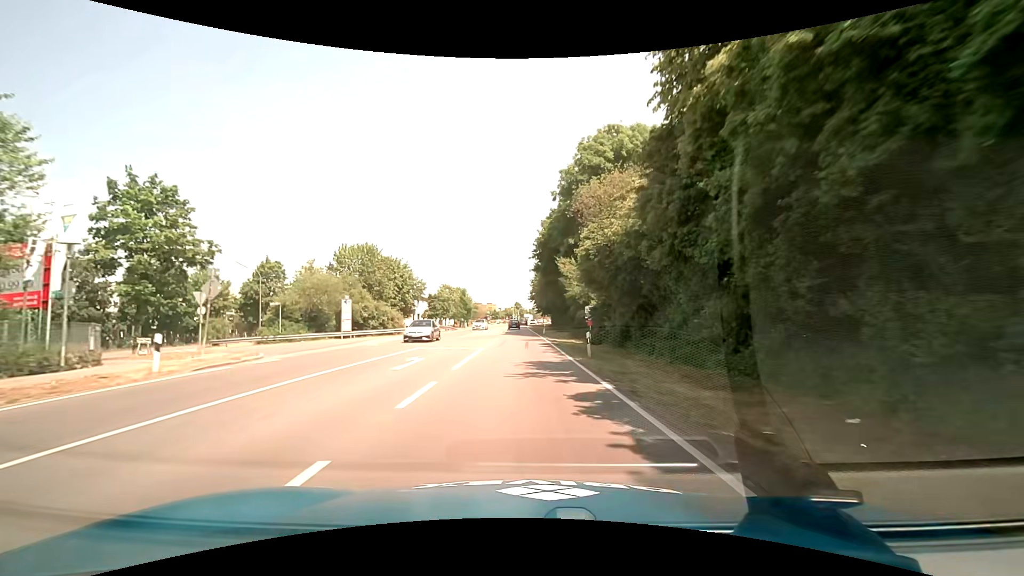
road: primary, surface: asphalt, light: Day
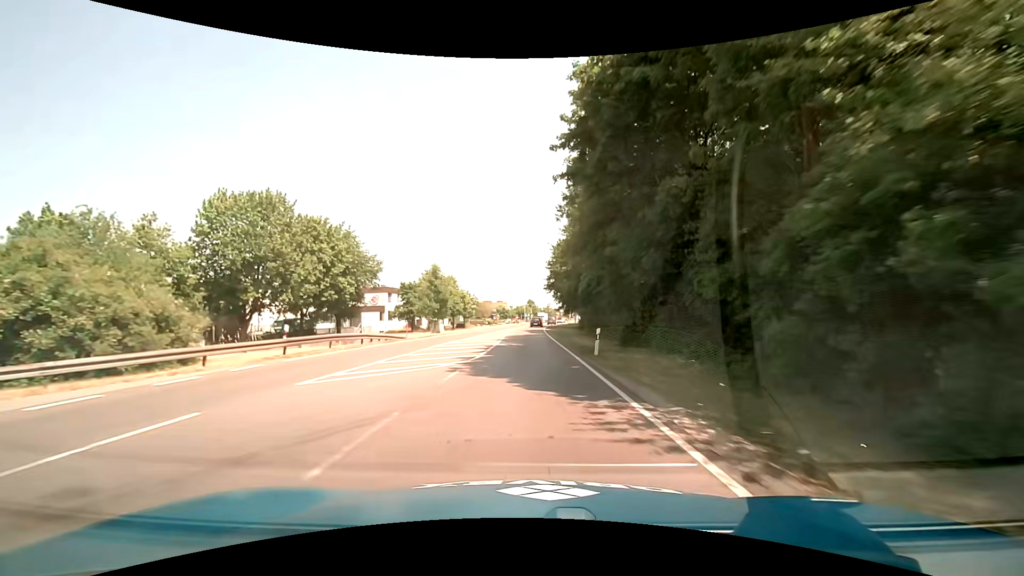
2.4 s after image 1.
(-0.8, +35.5) m; -2°
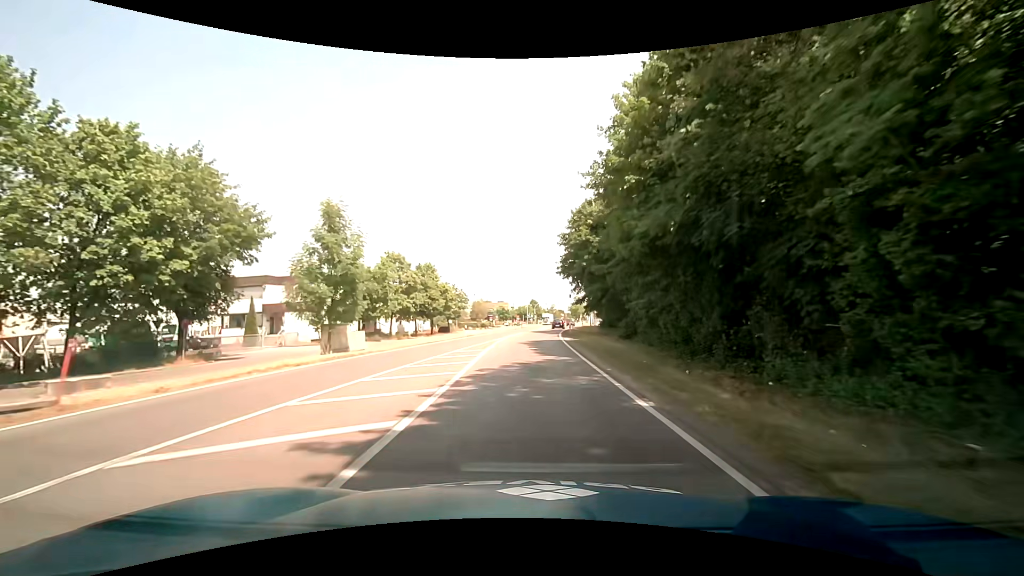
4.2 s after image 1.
(-0.2, +27.1) m; 0°
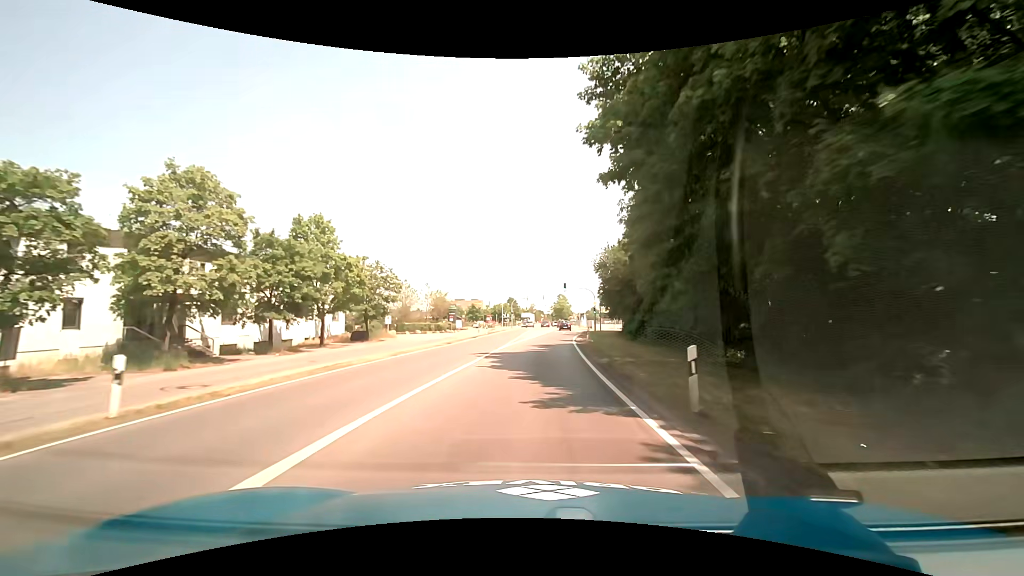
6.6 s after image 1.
(+0.6, +36.2) m; +2°
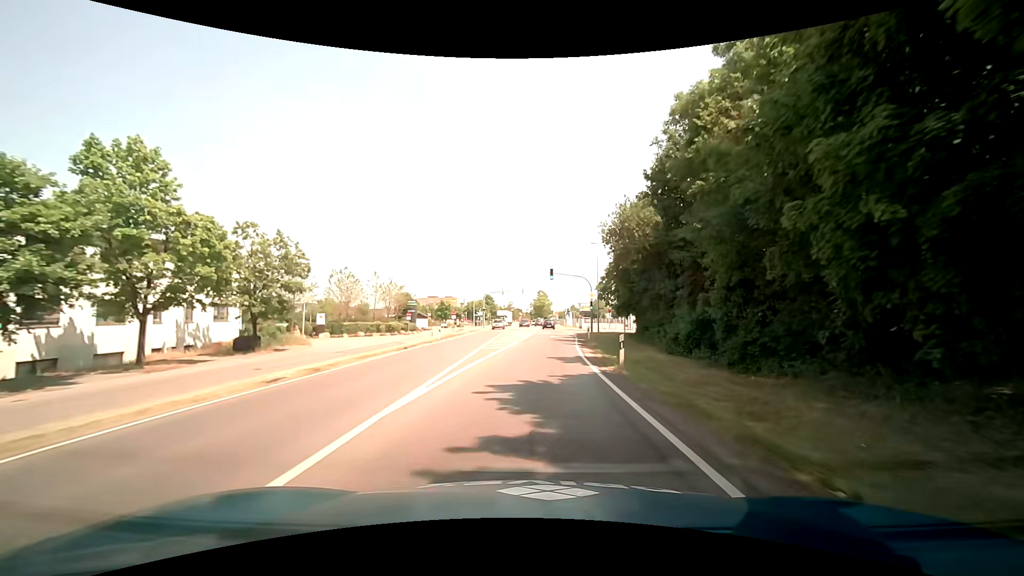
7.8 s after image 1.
(+0.4, +18.2) m; +3°
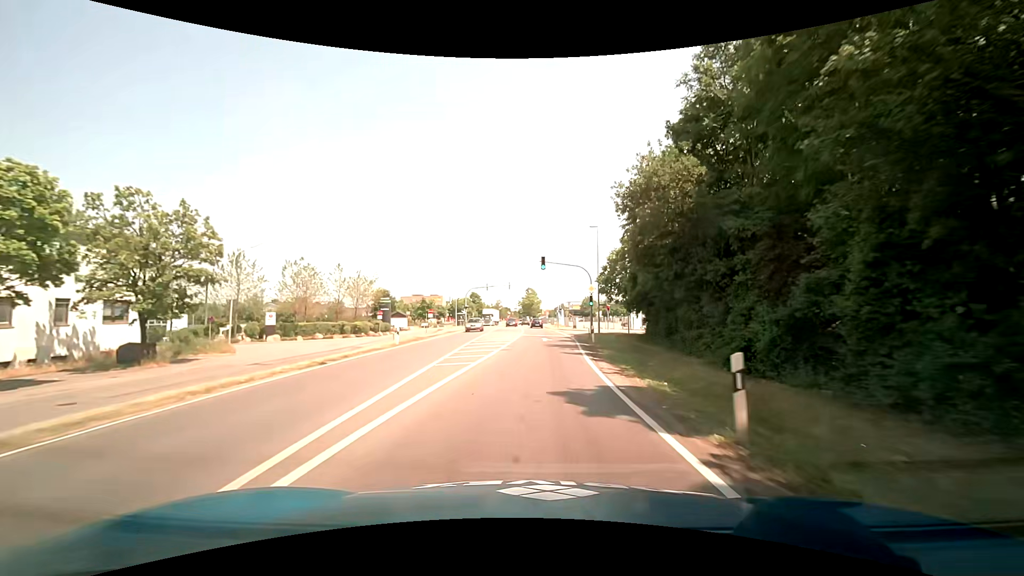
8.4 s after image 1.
(+0.1, +9.1) m; +1°
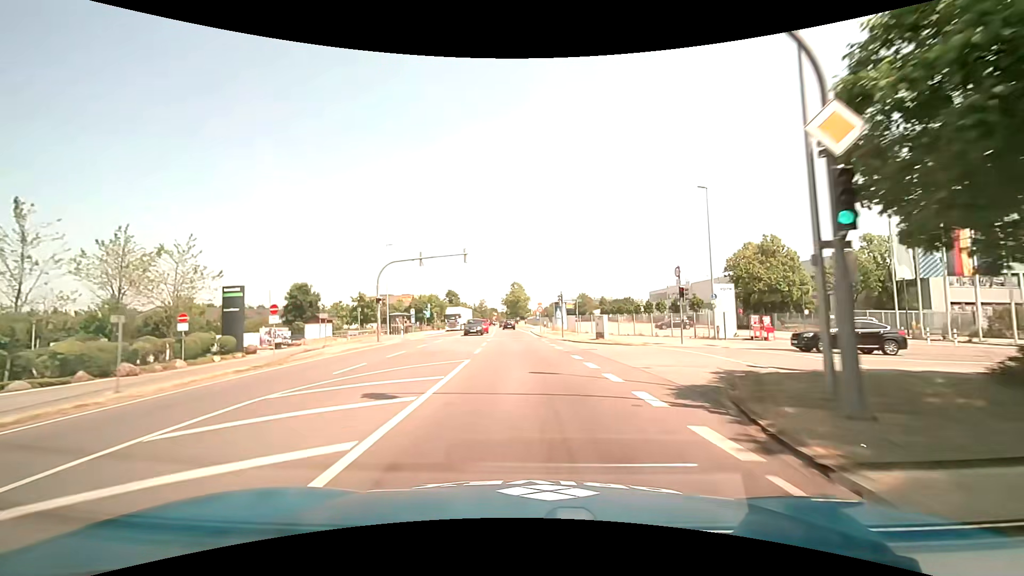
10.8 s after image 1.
(+1.0, +36.6) m; +2°
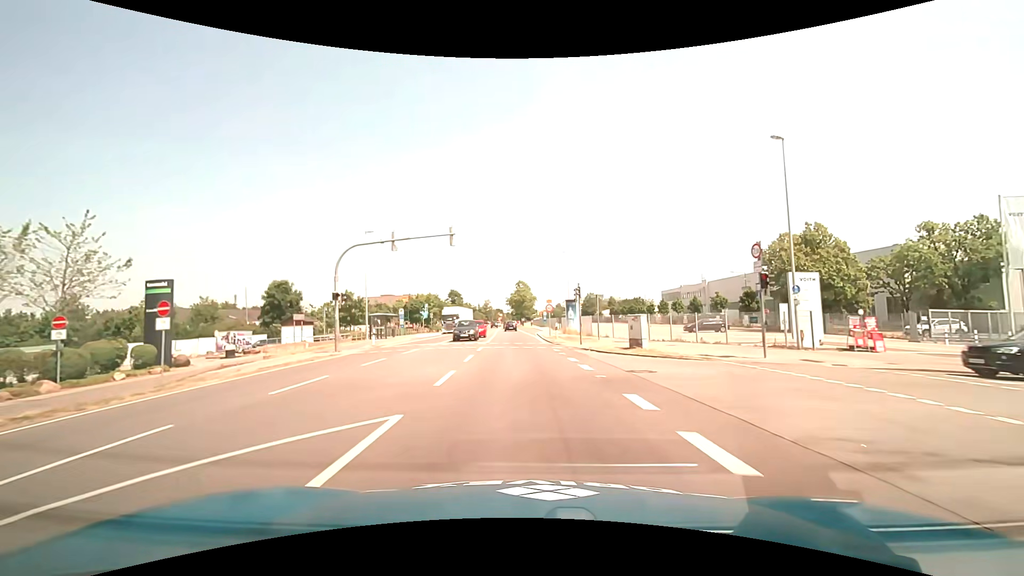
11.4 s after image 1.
(-0.1, +9.2) m; -1°
